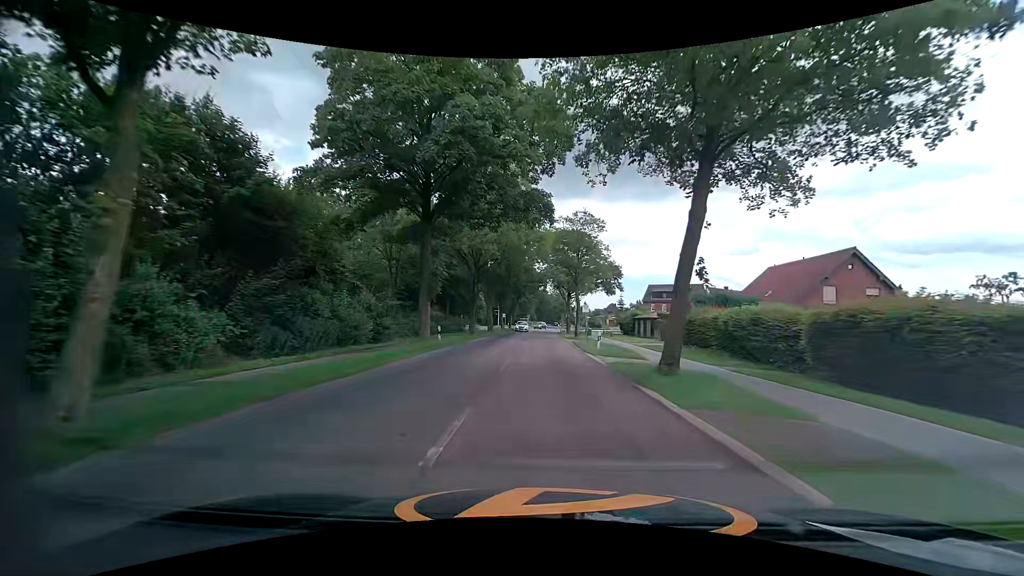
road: tertiary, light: Day
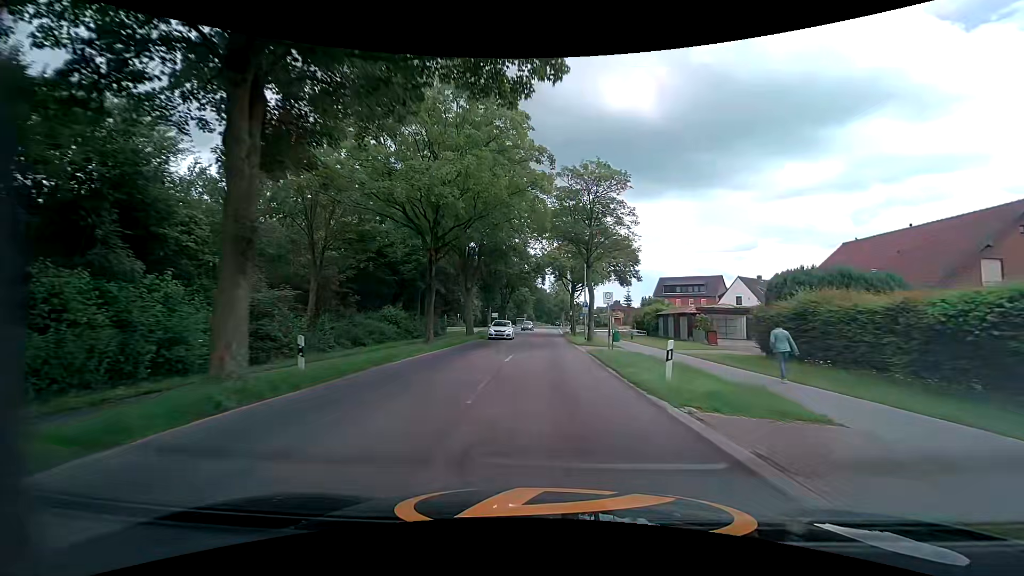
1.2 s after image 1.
(-0.1, +14.5) m; 0°
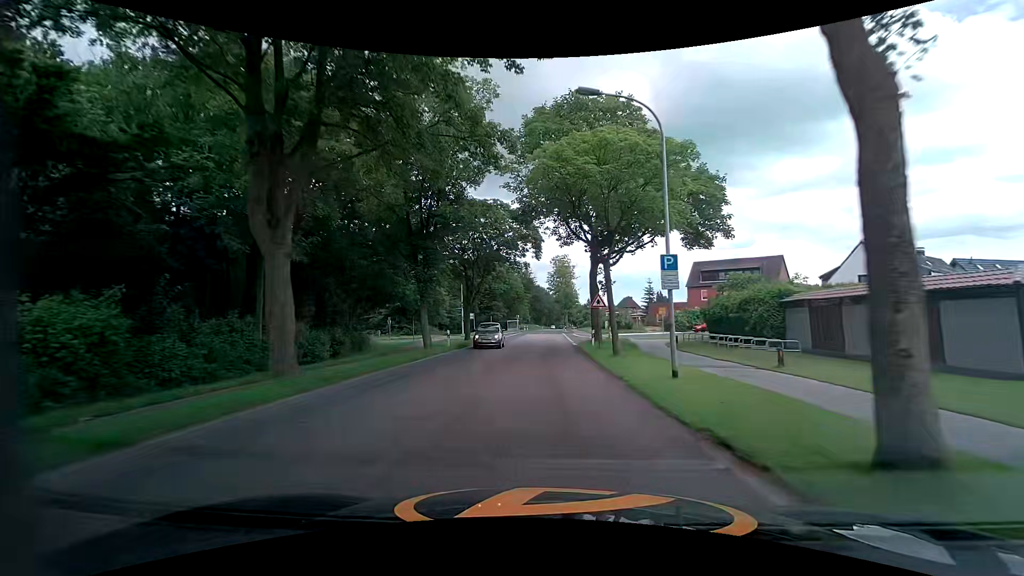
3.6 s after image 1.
(-0.1, +28.4) m; -1°
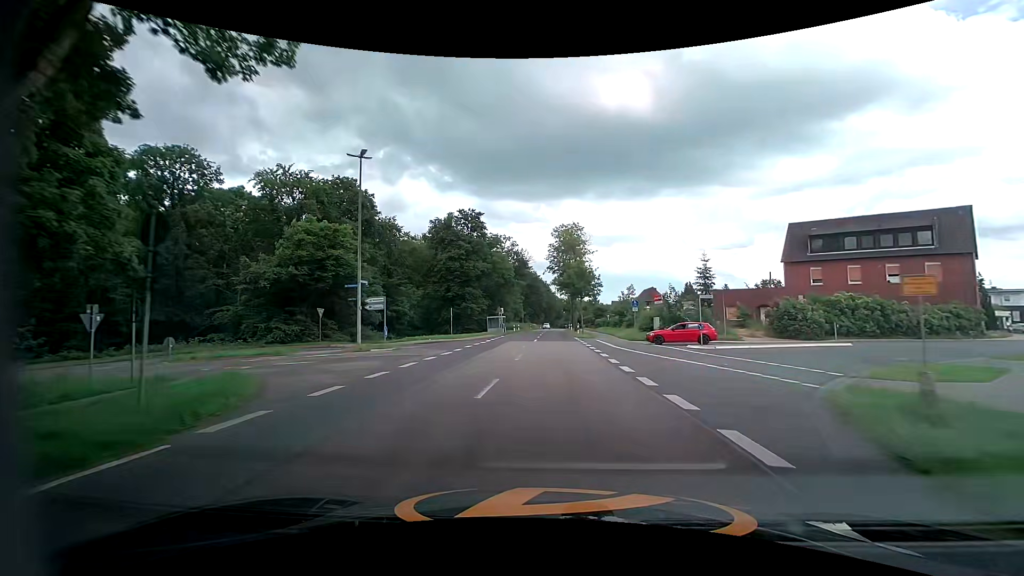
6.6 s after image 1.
(0.0, +34.3) m; 0°
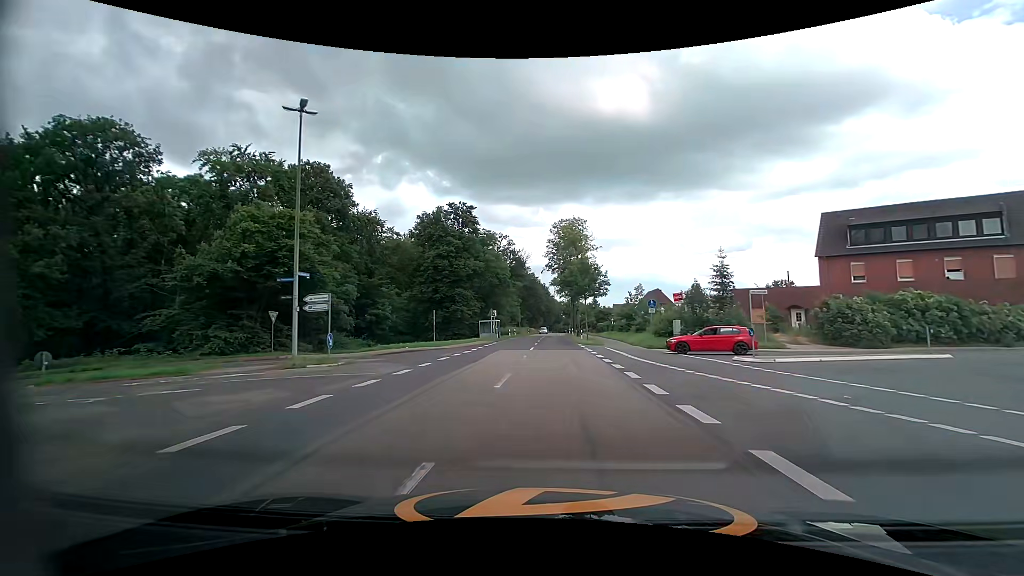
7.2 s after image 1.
(0.0, +6.8) m; 0°
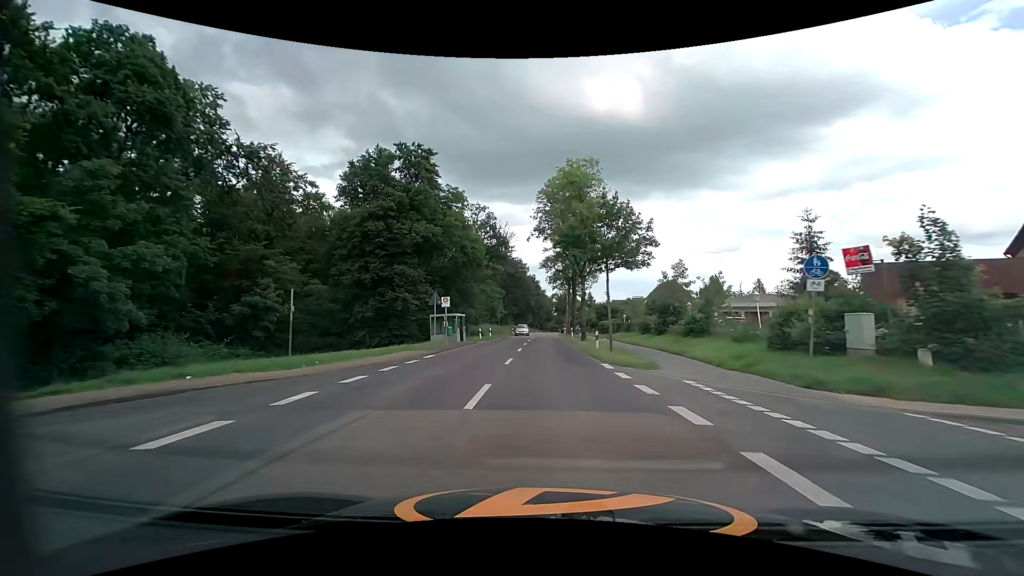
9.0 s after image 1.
(+0.3, +21.4) m; +1°
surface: asphalt
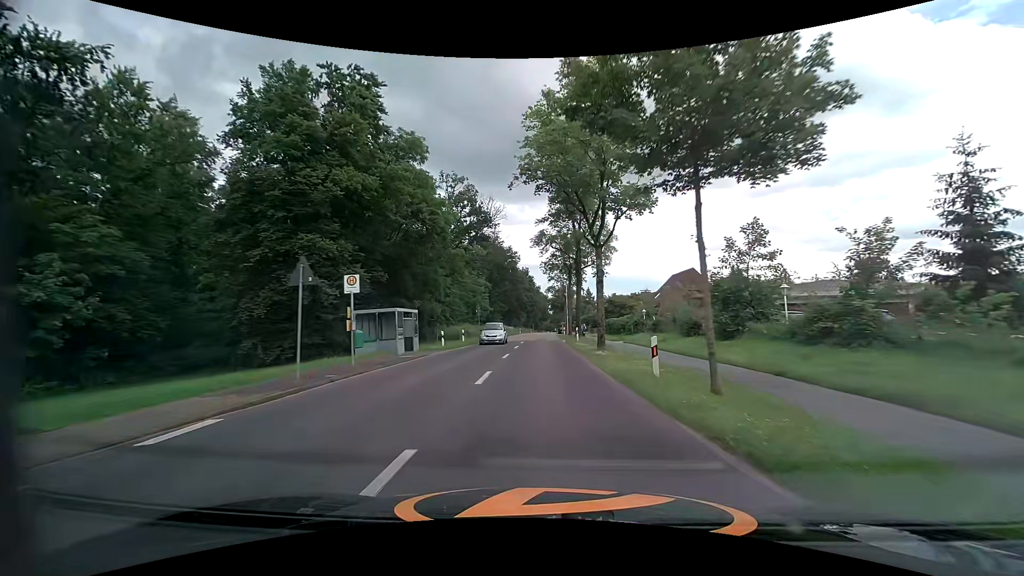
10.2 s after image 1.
(+0.1, +14.5) m; 0°
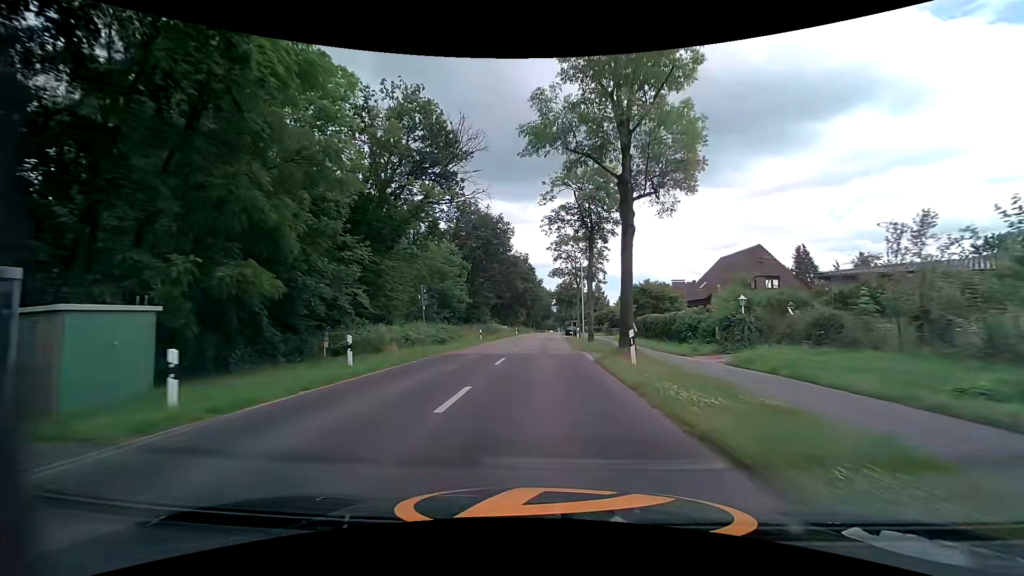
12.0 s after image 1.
(-0.1, +21.7) m; 0°
(0, +10) (0, +20) (0, +30) (0, +40) (0, +50) (+1, +60) (+1, +70) (+1, +80) (+1, +90) (+2, +100) m
